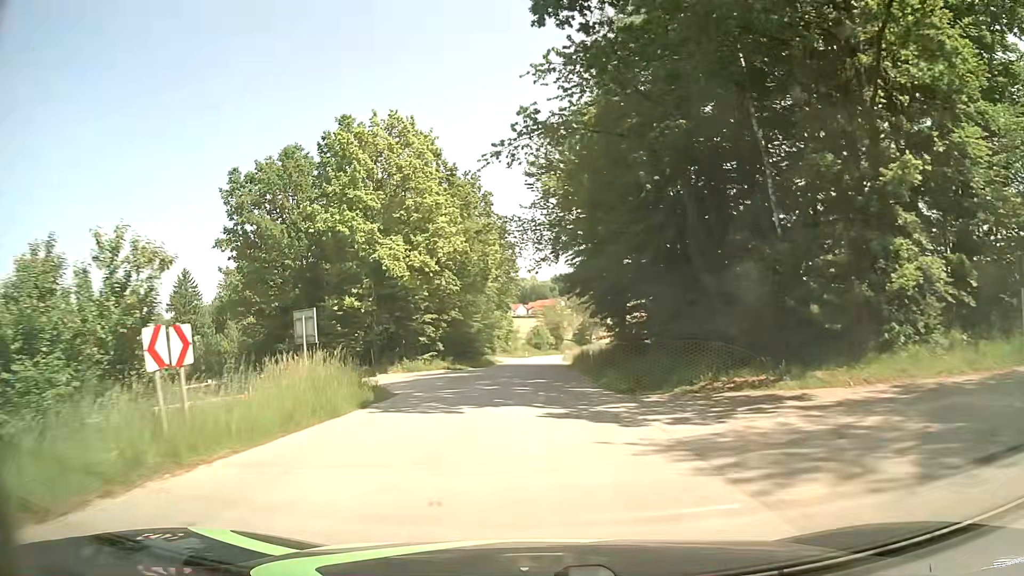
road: unclassified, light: Day
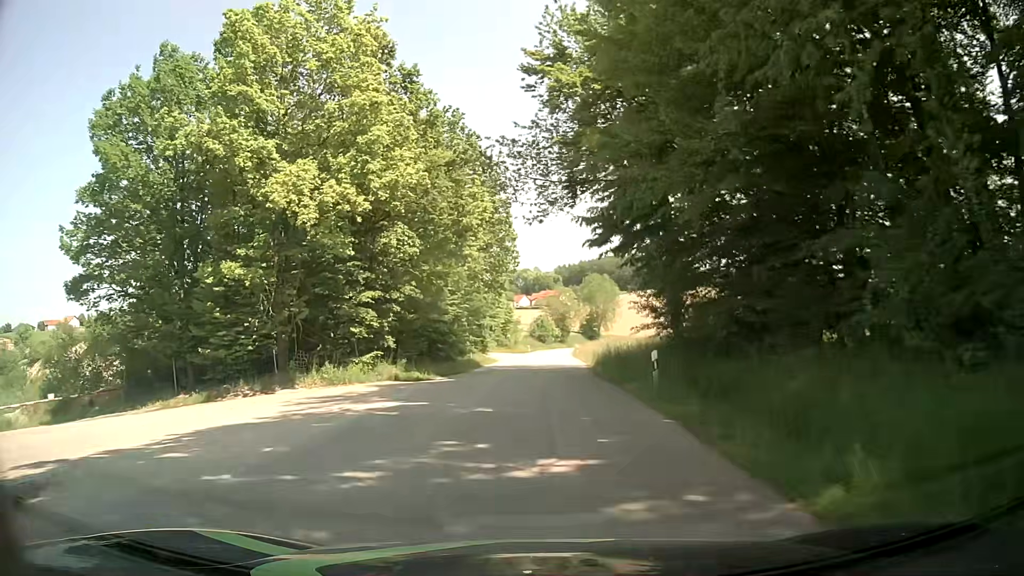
(-0.2, +16.3) m; -1°
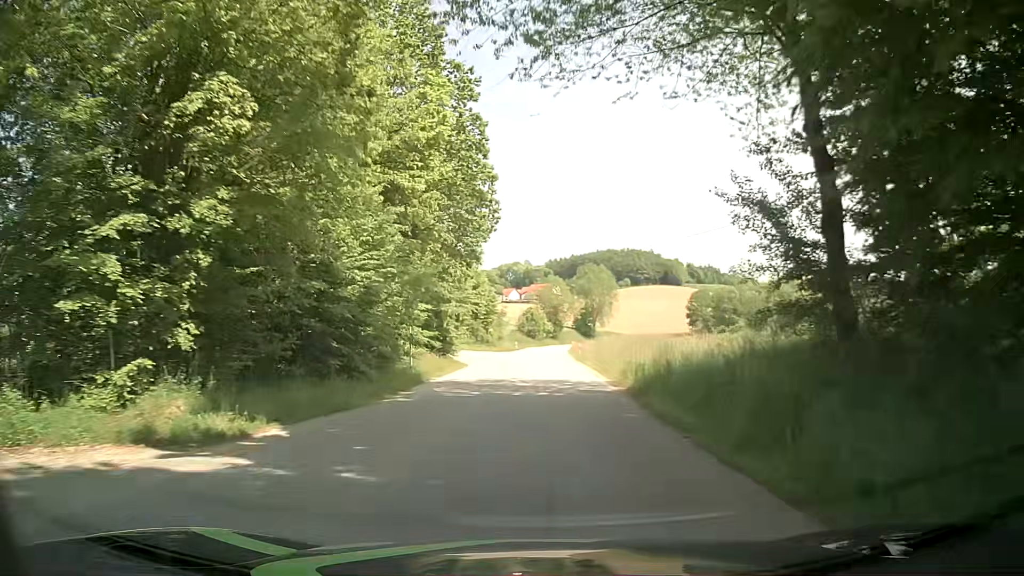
(0.0, +16.8) m; +1°
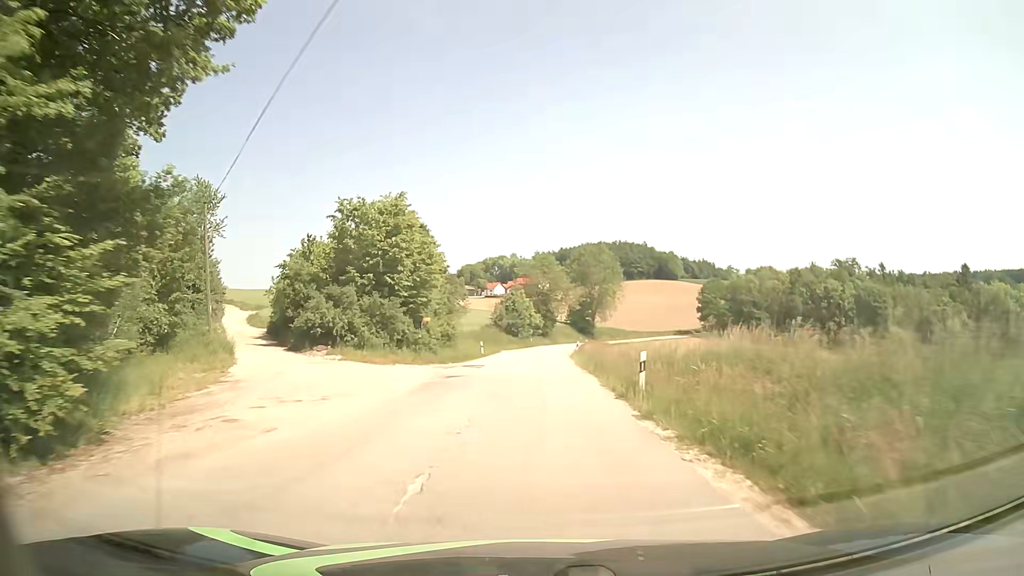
(+0.7, +34.8) m; +1°
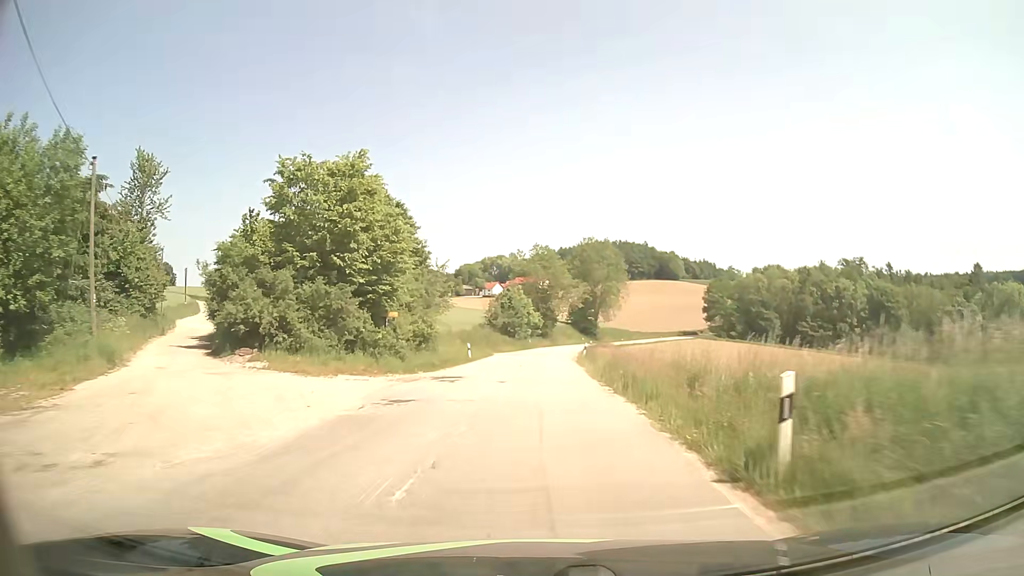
(0.0, +8.8) m; 0°
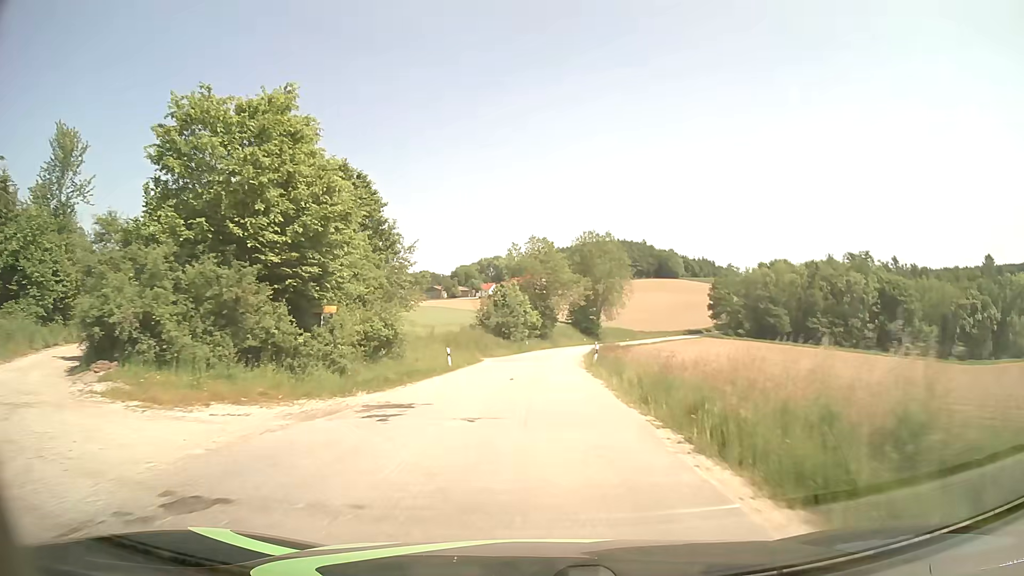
(0.0, +8.8) m; -1°
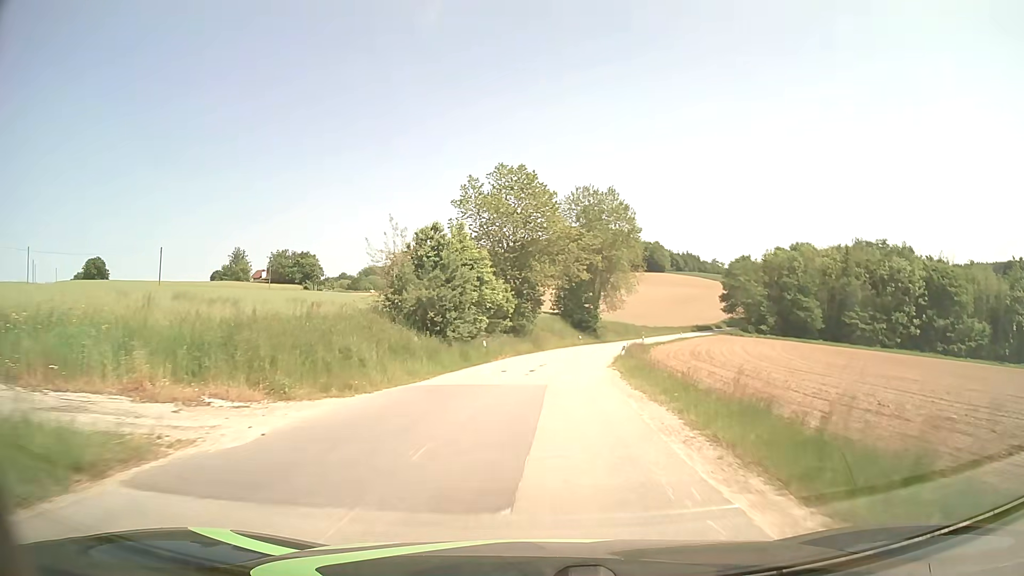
(+0.8, +35.5) m; +2°
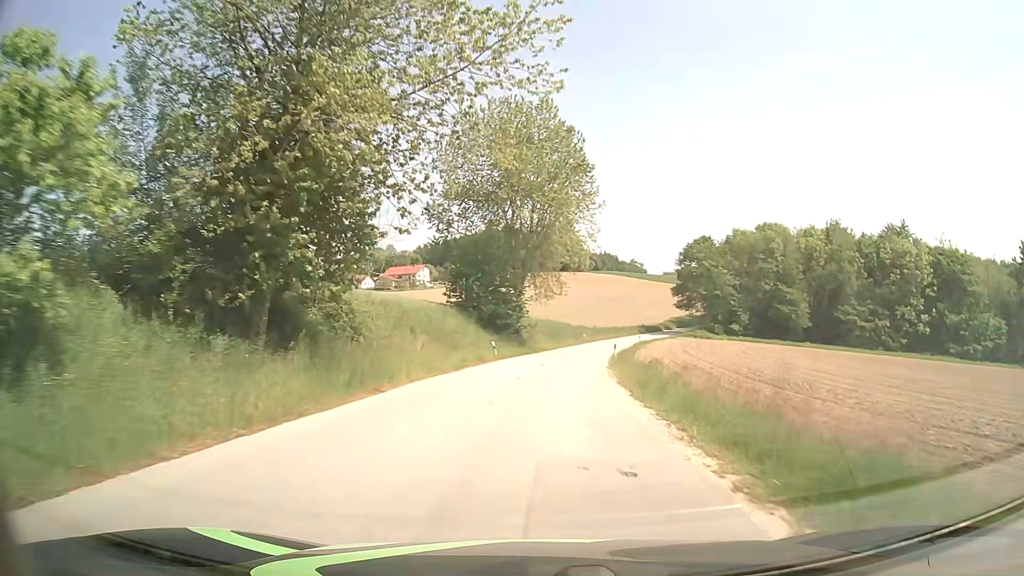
(+2.1, +35.9) m; +7°
(0, +10) (+1, +20) (+2, +30) (+3, +40) (+4, +50) (+6, +60) (+8, +69) (+10, +79) (+13, +89) (+16, +98) m
